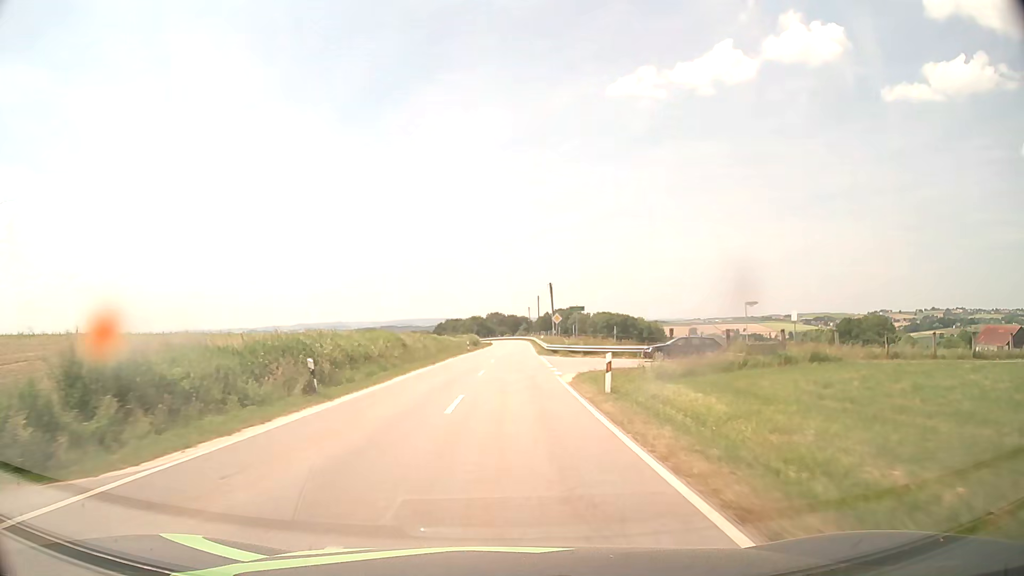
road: tertiary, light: Day
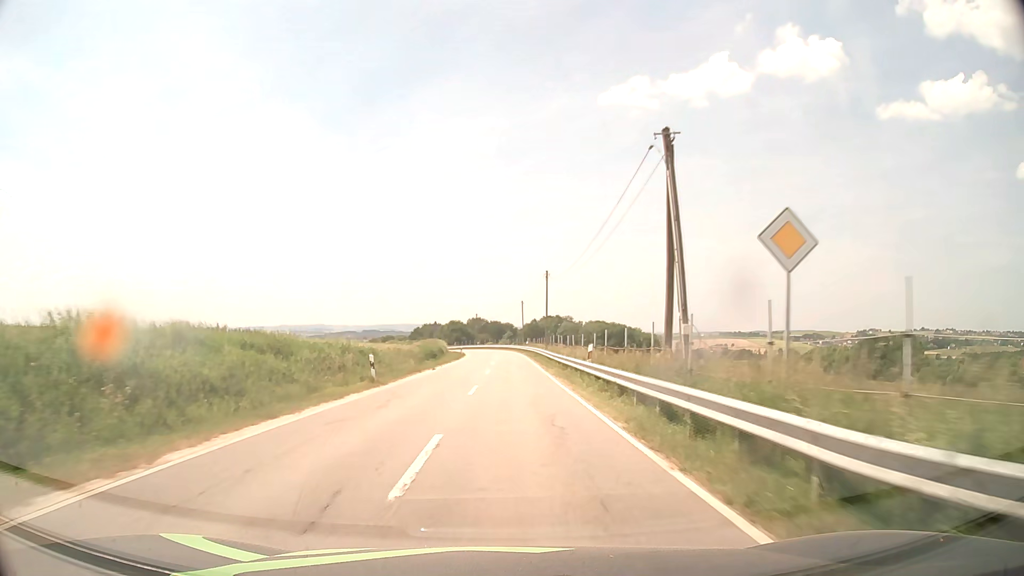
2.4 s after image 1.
(+0.2, +43.0) m; +1°
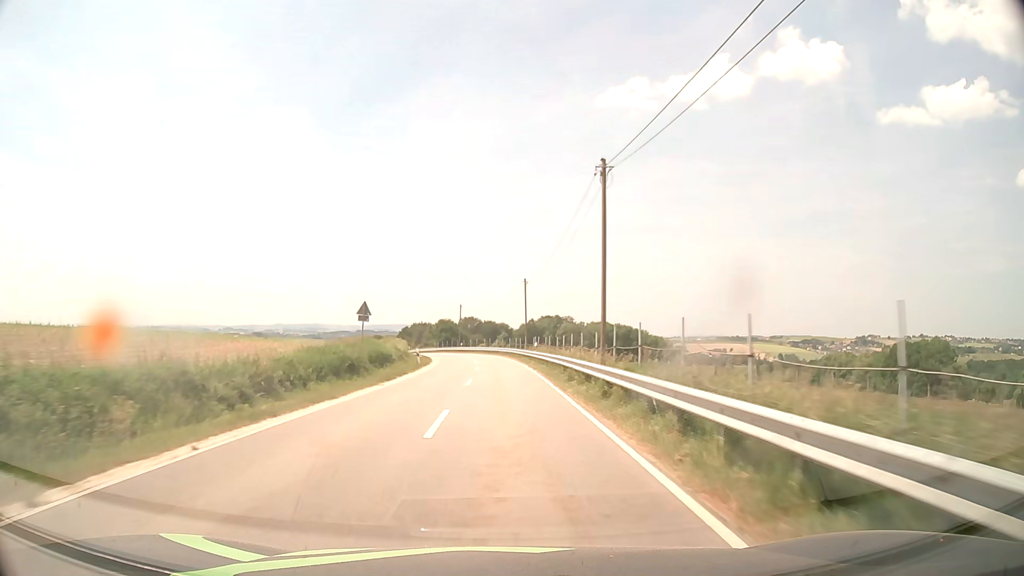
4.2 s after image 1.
(+0.2, +32.2) m; +1°
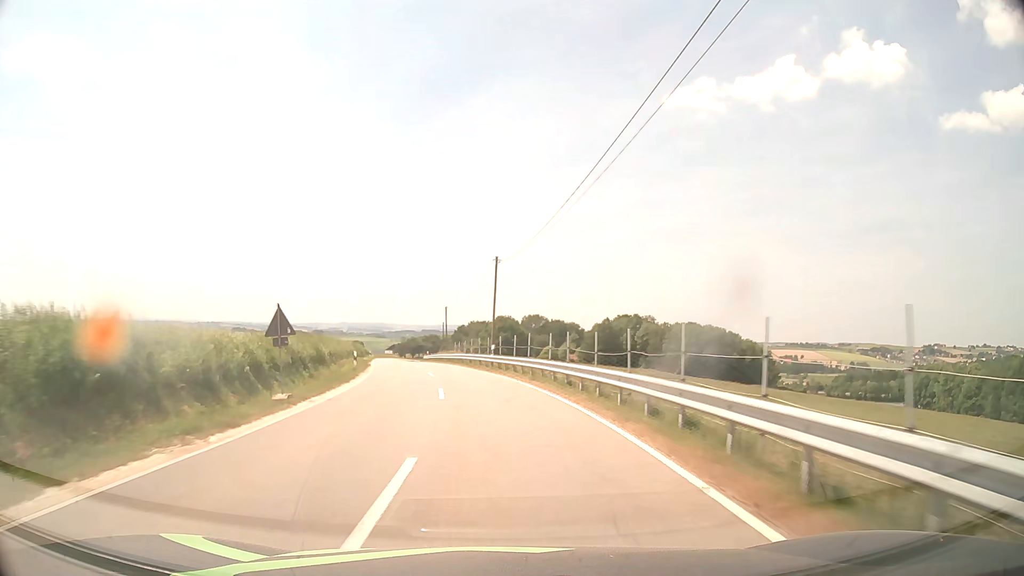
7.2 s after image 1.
(-1.3, +53.6) m; -5°
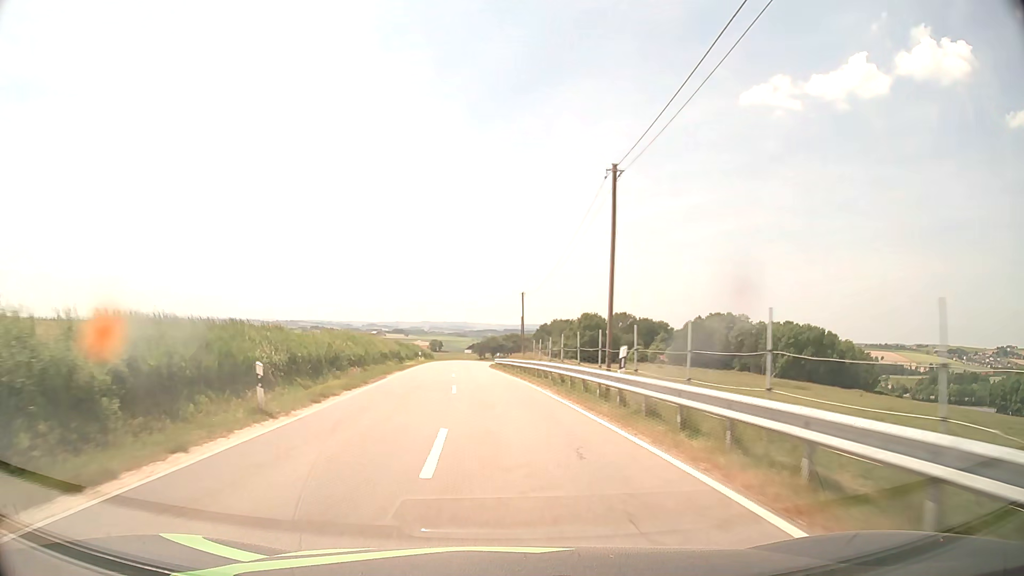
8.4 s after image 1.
(-1.2, +21.4) m; -7°
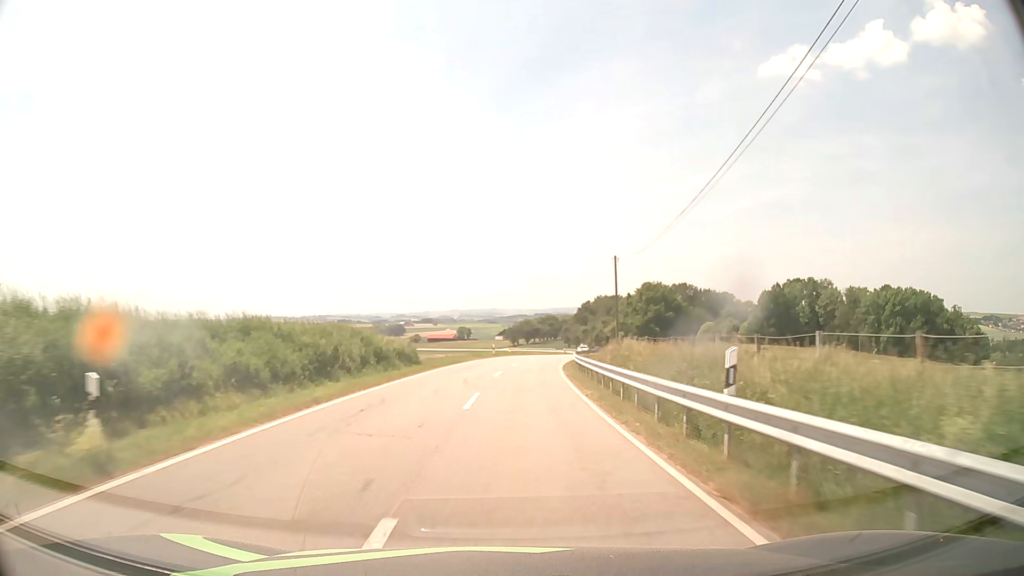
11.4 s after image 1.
(-3.2, +54.1) m; -3°
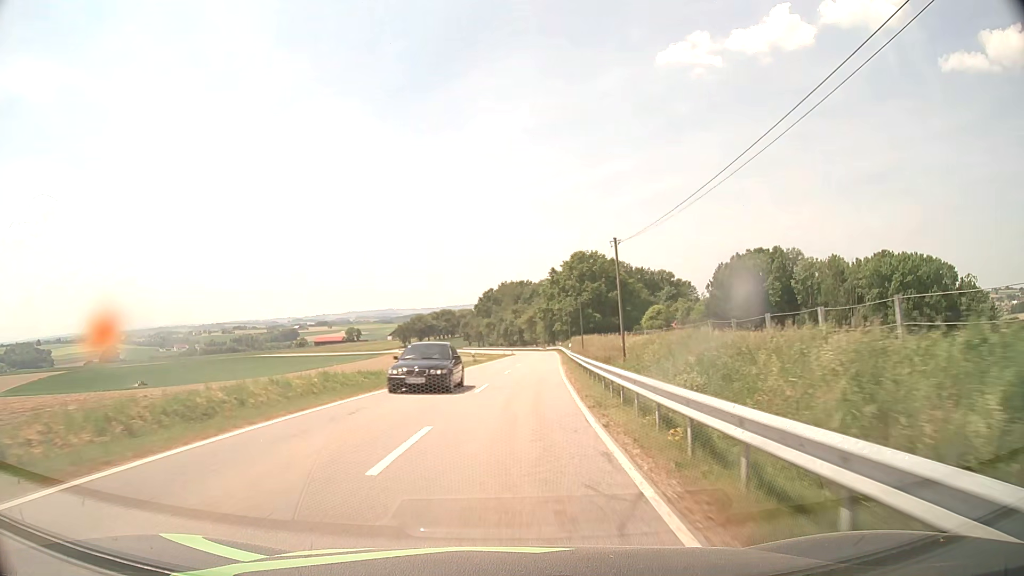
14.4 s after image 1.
(+3.5, +54.3) m; +8°
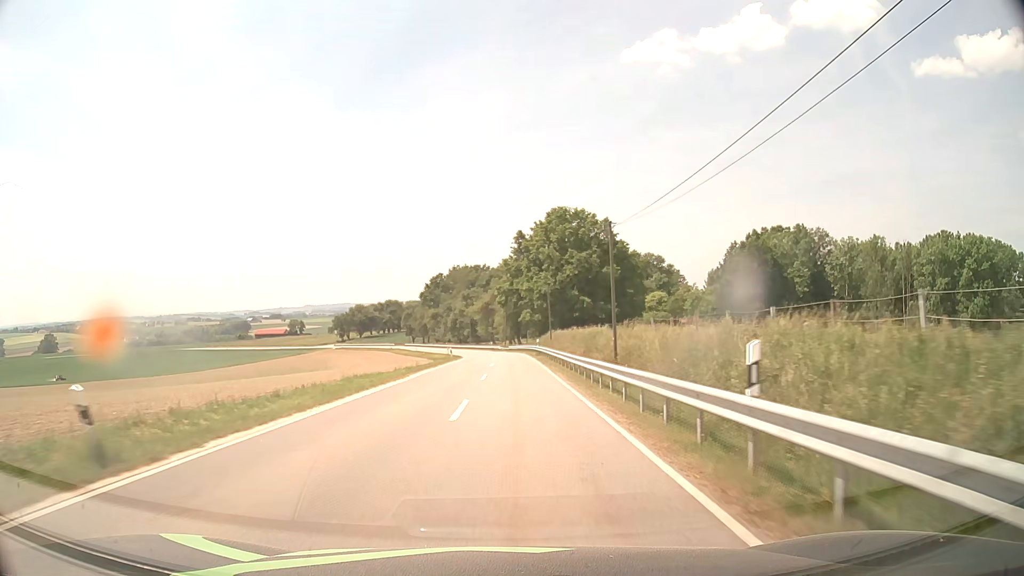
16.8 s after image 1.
(+1.9, +43.4) m; +4°
(0, +10) (0, +20) (0, +30) (0, +40) (0, +50) (0, +60) (0, +70) (-1, +80) (-2, +90) (-3, +100) m
